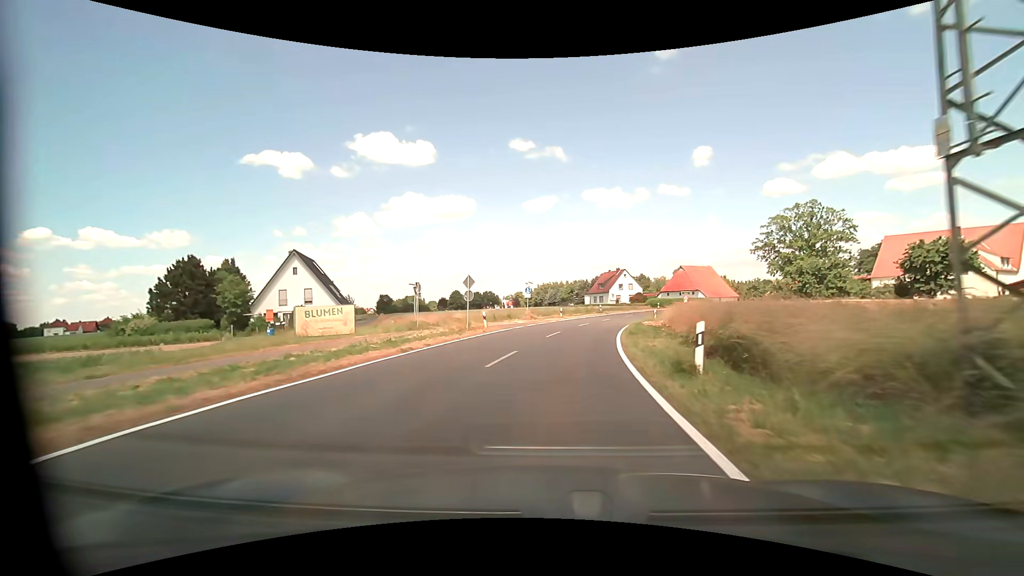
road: tertiary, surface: asphalt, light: Day
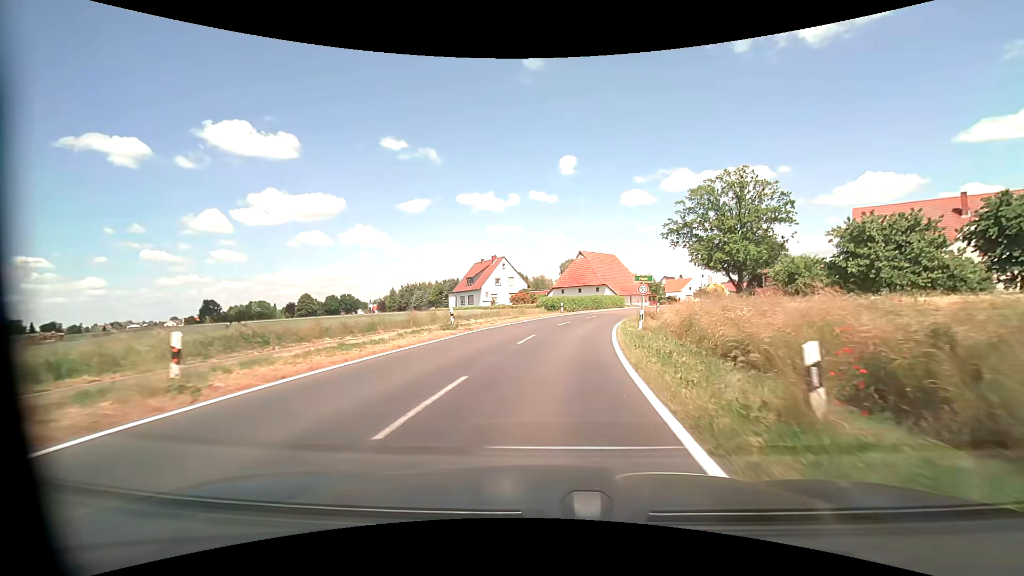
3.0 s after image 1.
(+4.9, +37.2) m; +14°
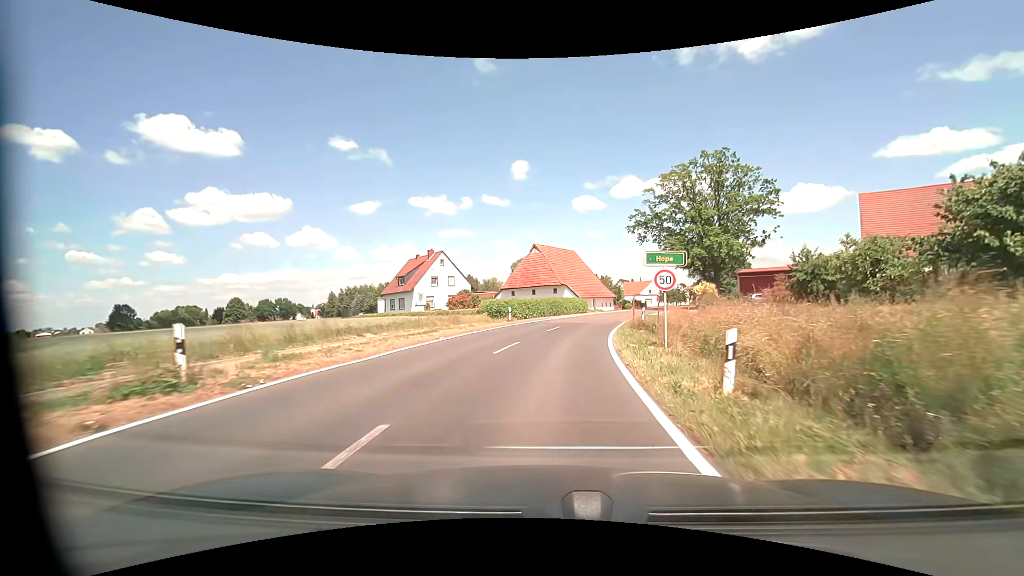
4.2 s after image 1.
(+0.6, +14.5) m; +5°
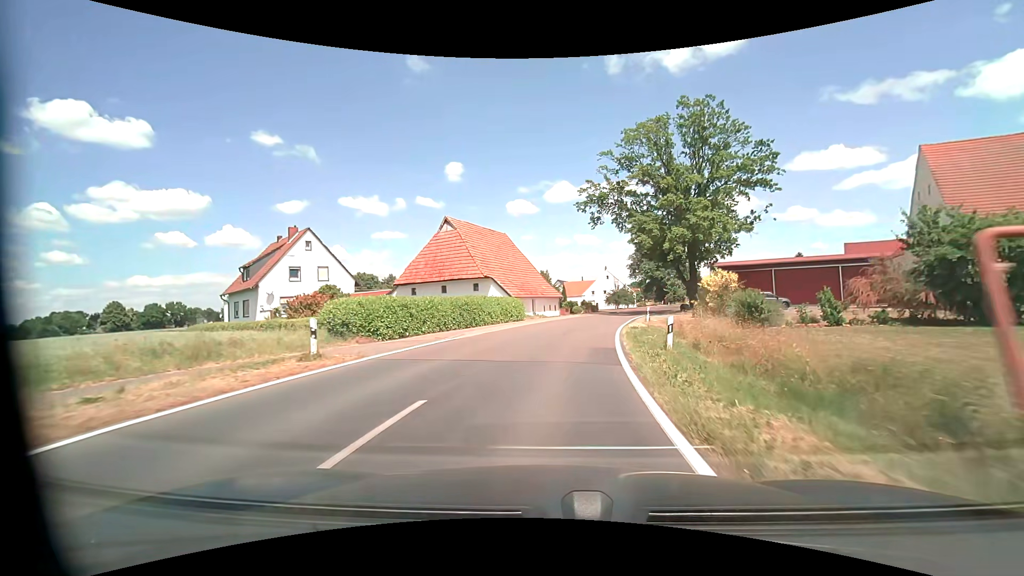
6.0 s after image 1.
(+1.3, +21.3) m; +7°
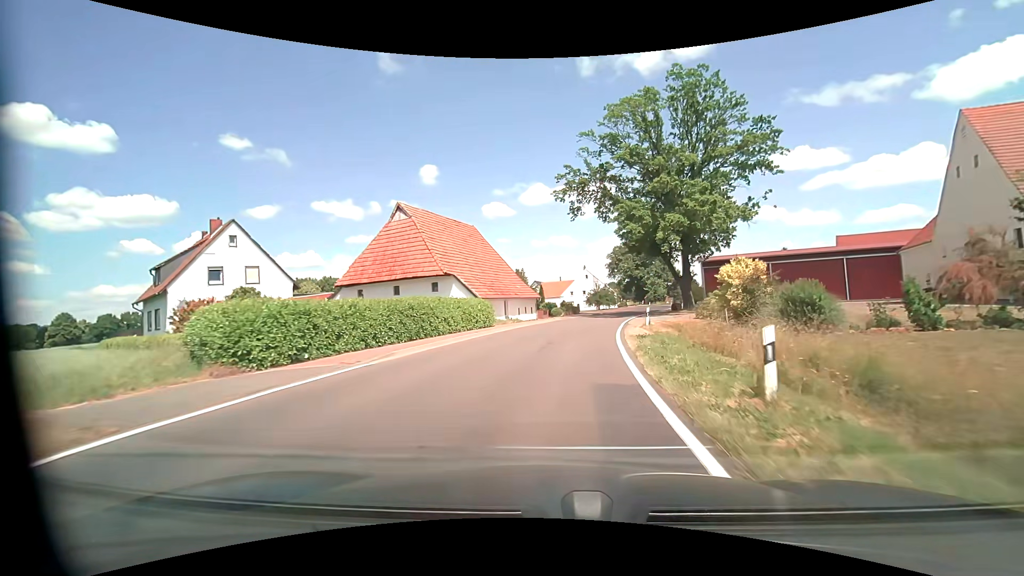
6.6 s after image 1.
(+0.2, +7.1) m; +3°
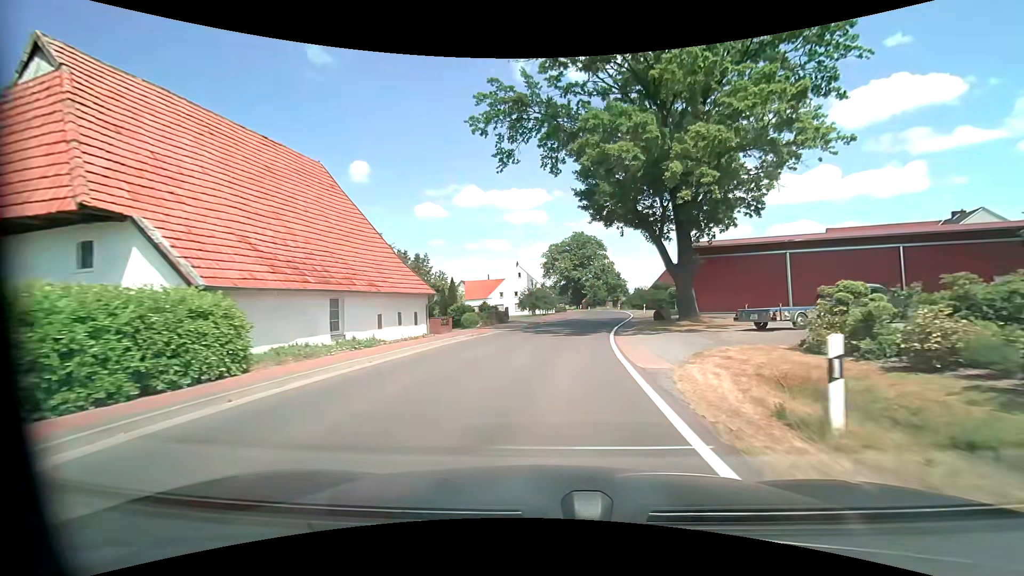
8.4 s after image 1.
(+1.3, +21.3) m; +7°
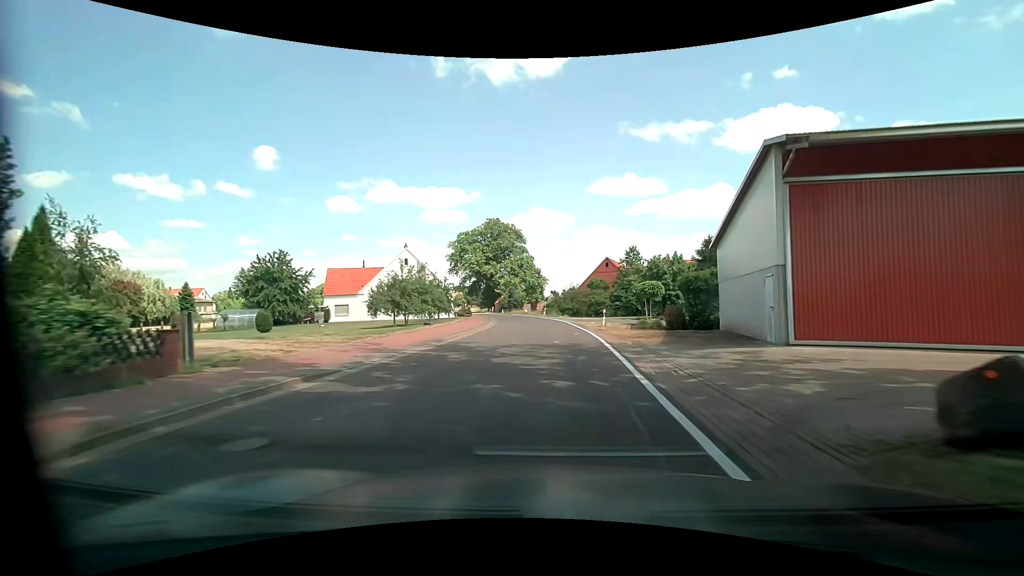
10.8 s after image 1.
(+2.4, +28.5) m; +10°
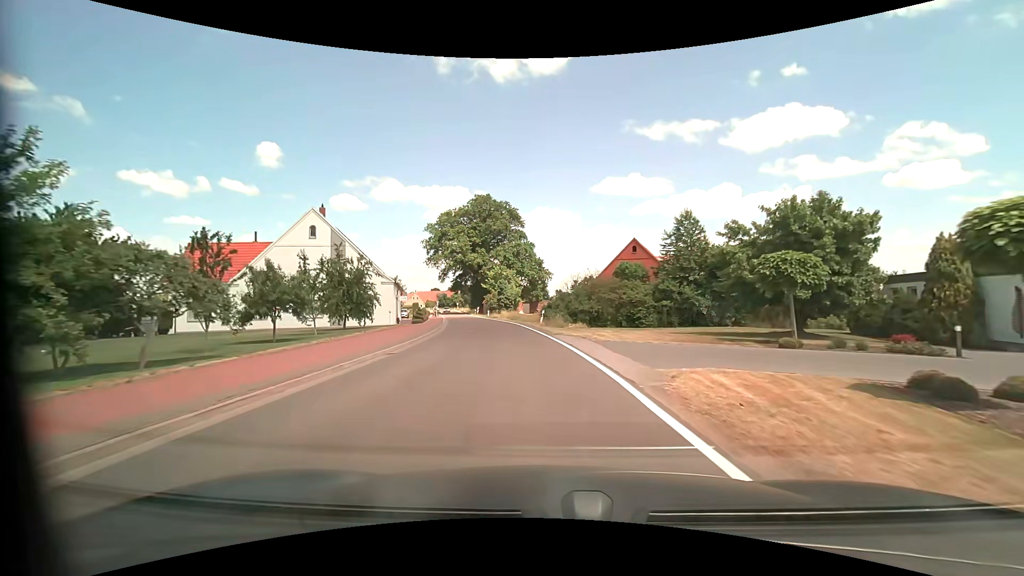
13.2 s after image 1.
(+0.7, +27.9) m; 0°
(0, +10) (-1, +20) (-2, +30) (-4, +40) (-6, +50) (-8, +59) (-10, +69) (-12, +79) (-15, +89) (-17, +98) m
